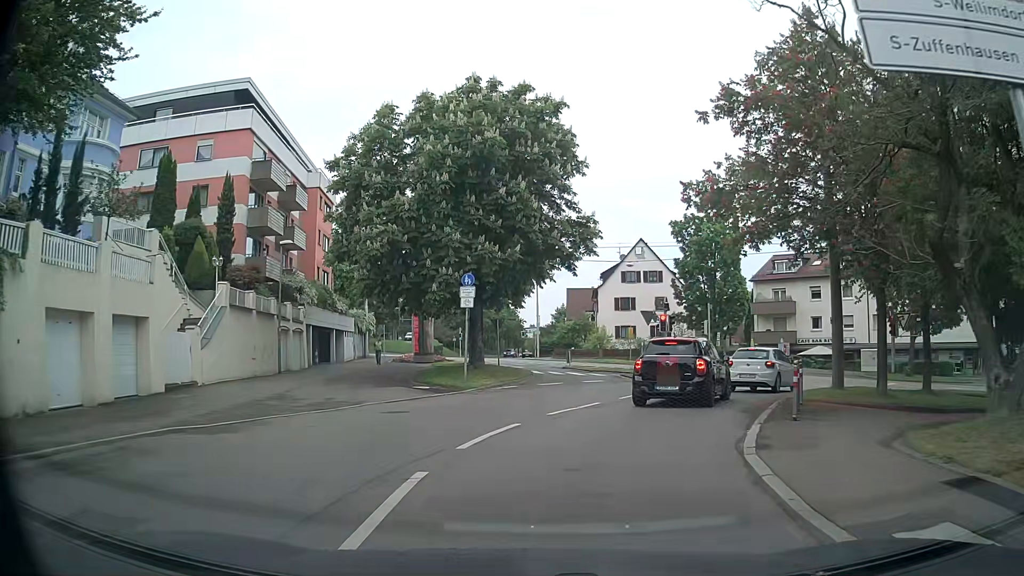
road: secondary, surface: asphalt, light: Day
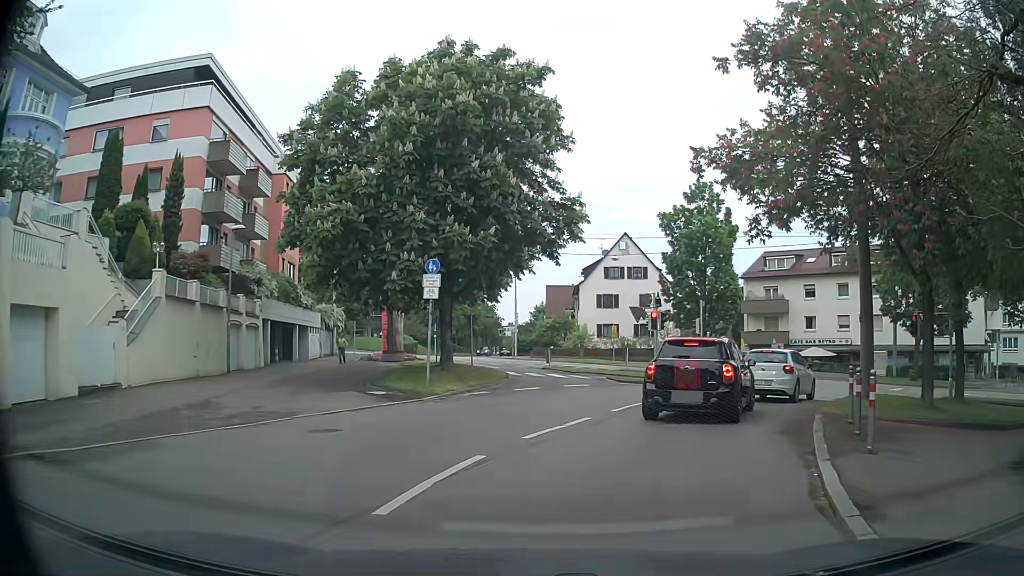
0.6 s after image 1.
(0.0, +3.2) m; +1°
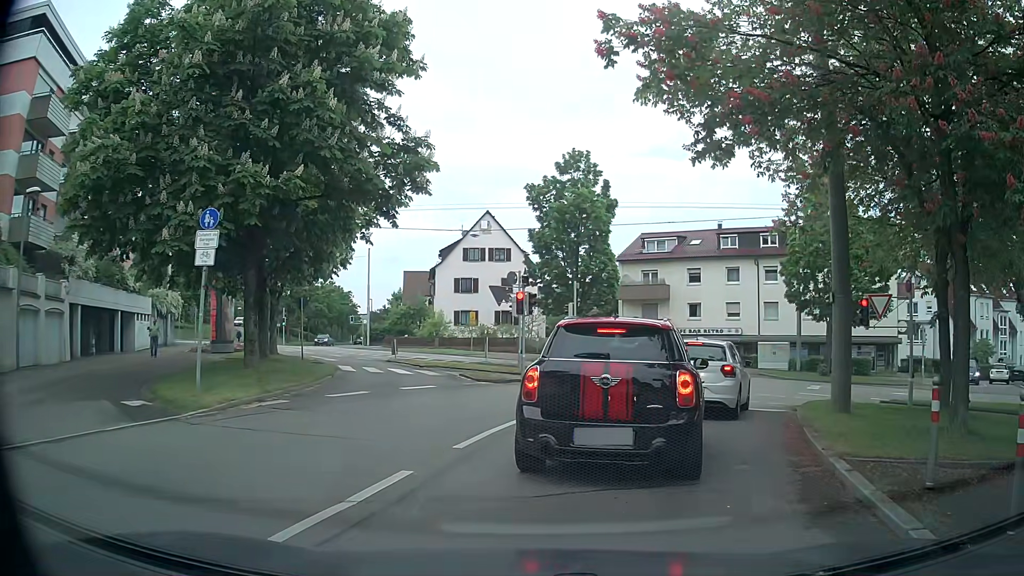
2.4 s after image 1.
(+0.4, +5.5) m; +11°
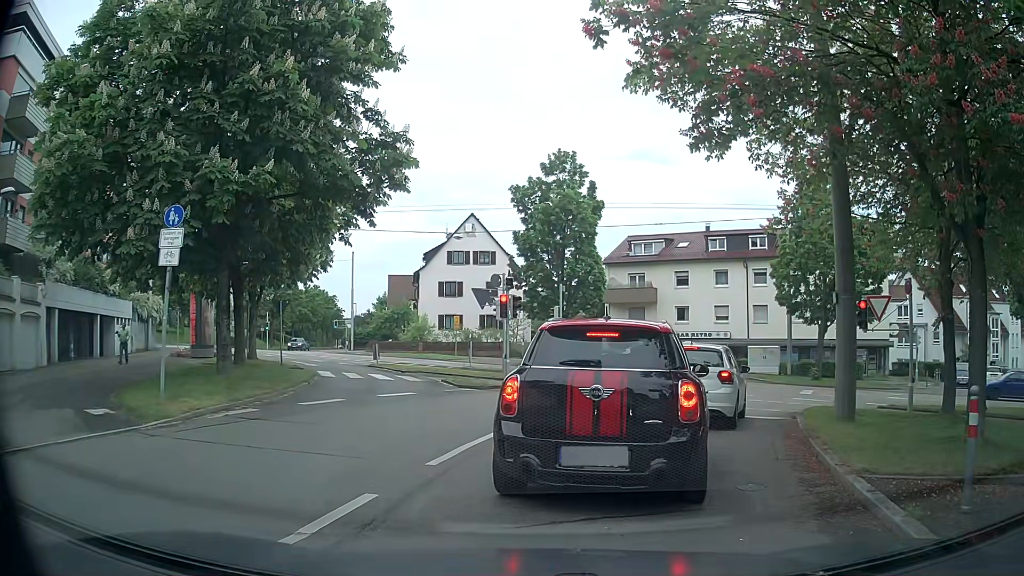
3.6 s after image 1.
(0.0, +0.7) m; 0°
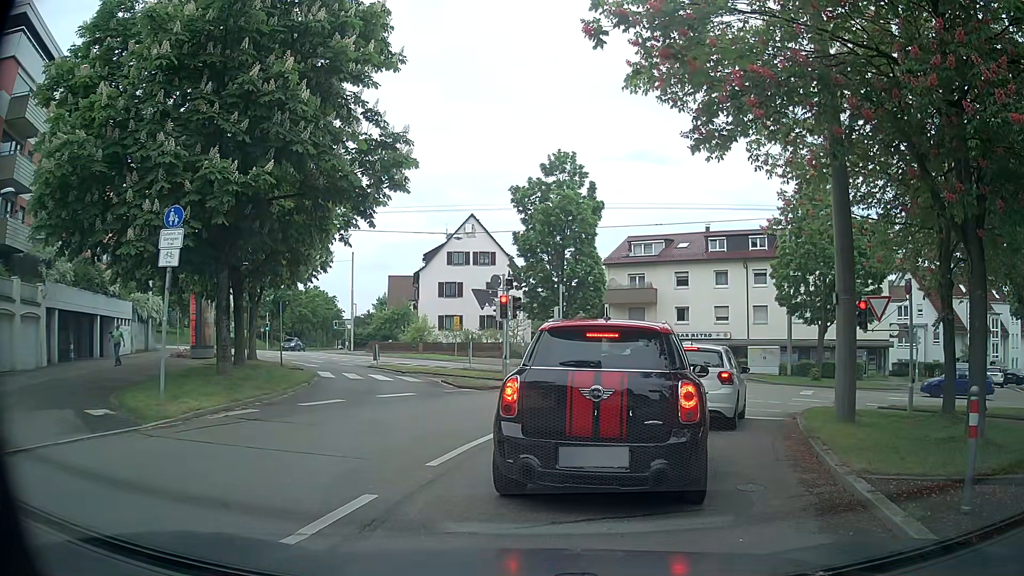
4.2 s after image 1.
(0.0, 0.0) m; 0°
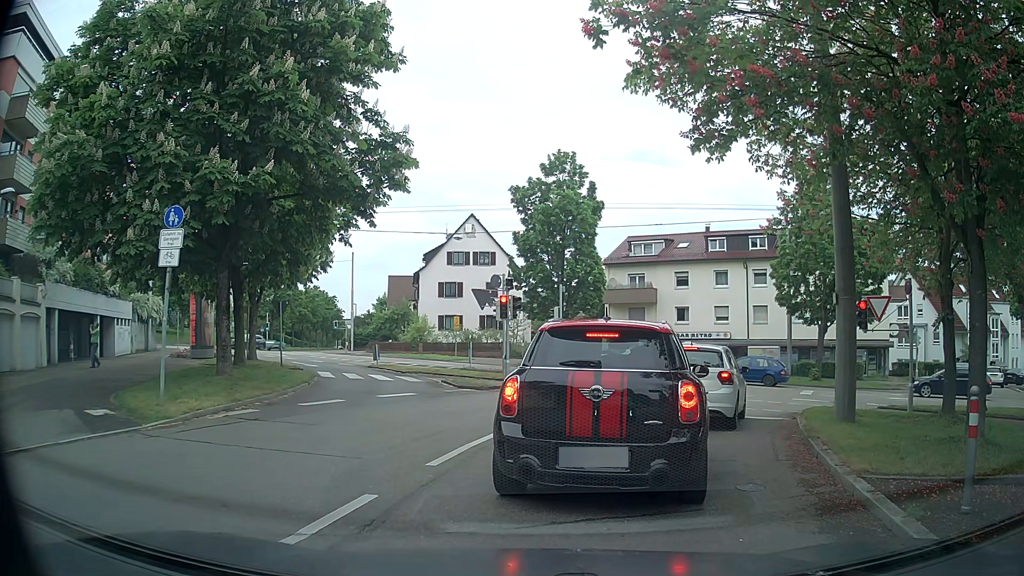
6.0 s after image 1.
(0.0, 0.0) m; 0°
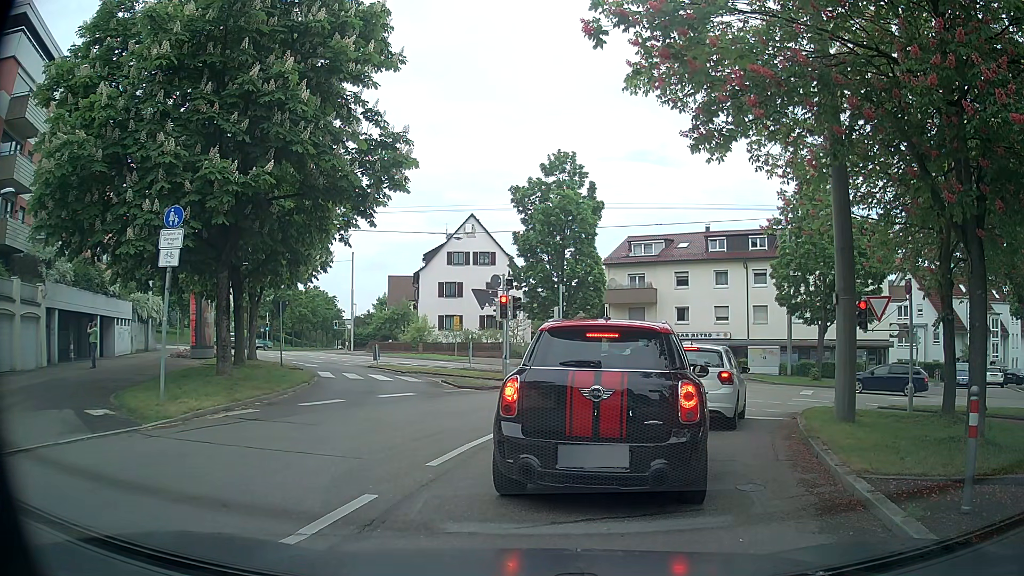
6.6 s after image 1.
(0.0, 0.0) m; 0°
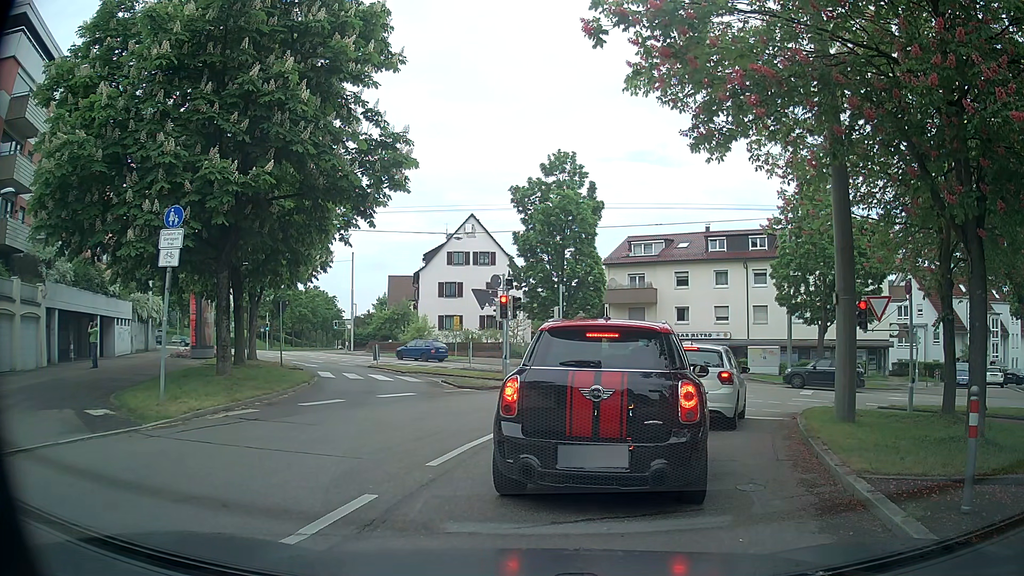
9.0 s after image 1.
(0.0, 0.0) m; 0°
